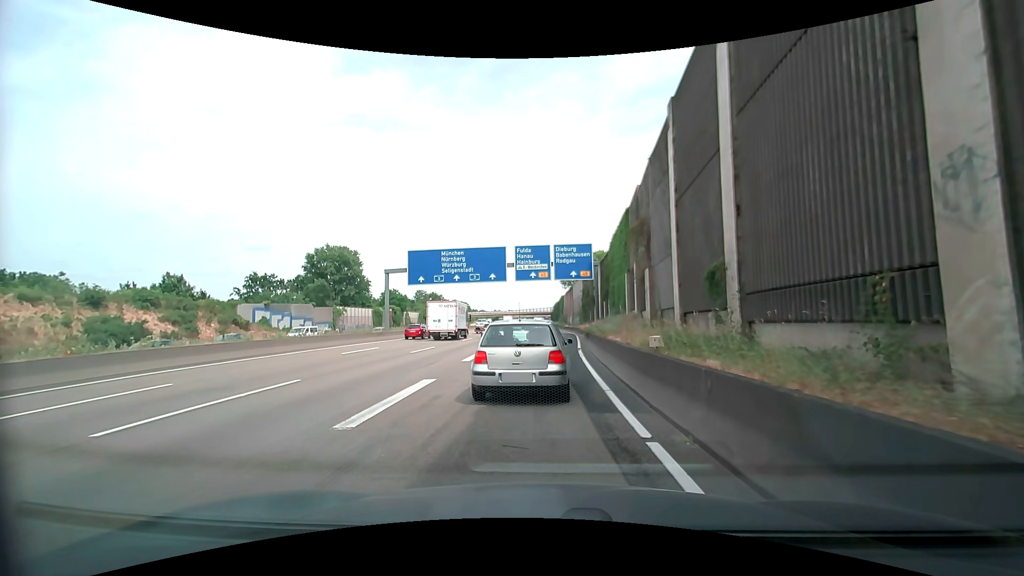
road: motorway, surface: asphalt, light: Day
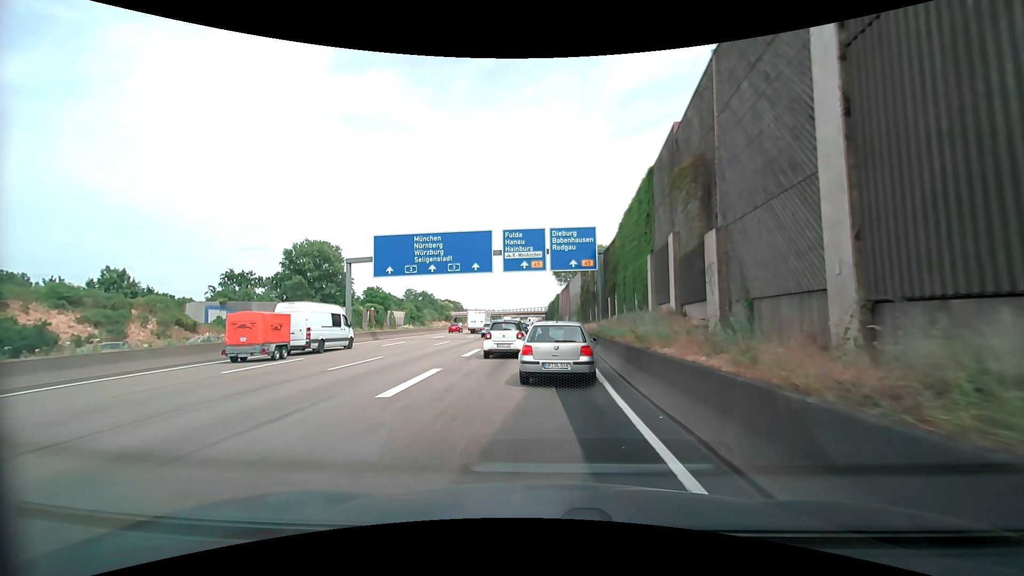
(0.0, +9.4) m; +1°
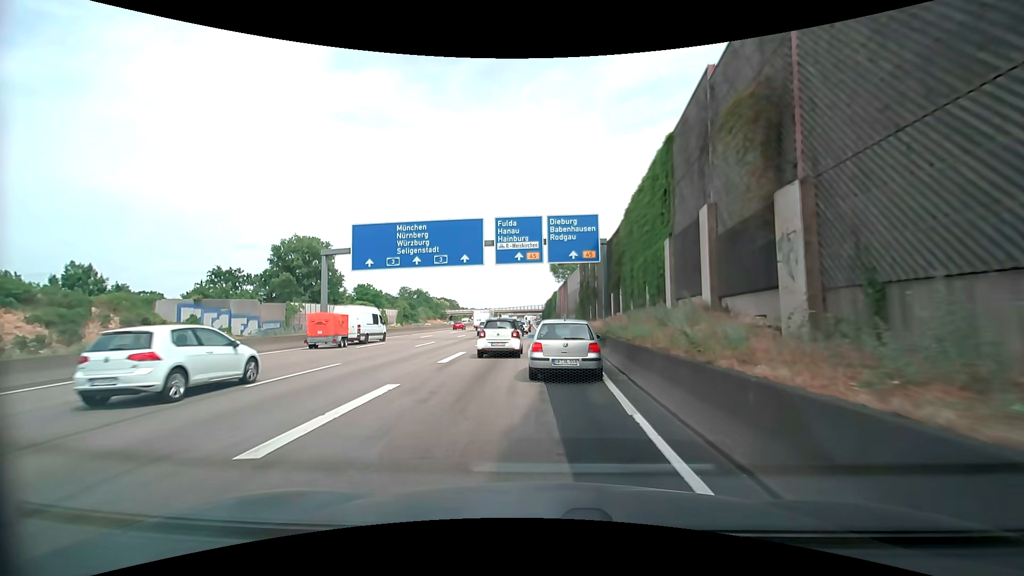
(0.0, +4.4) m; +1°
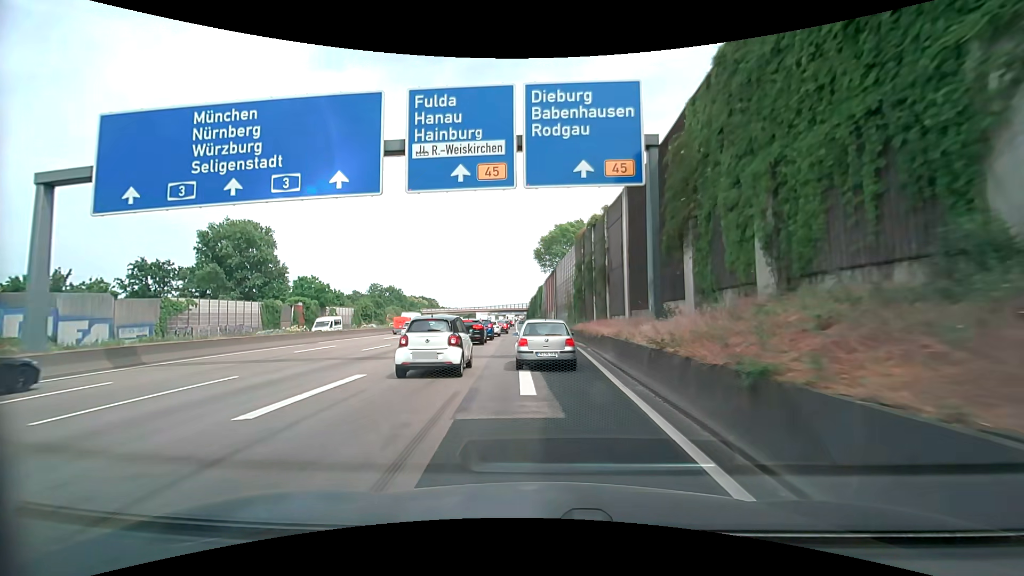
(-0.1, +21.9) m; 0°
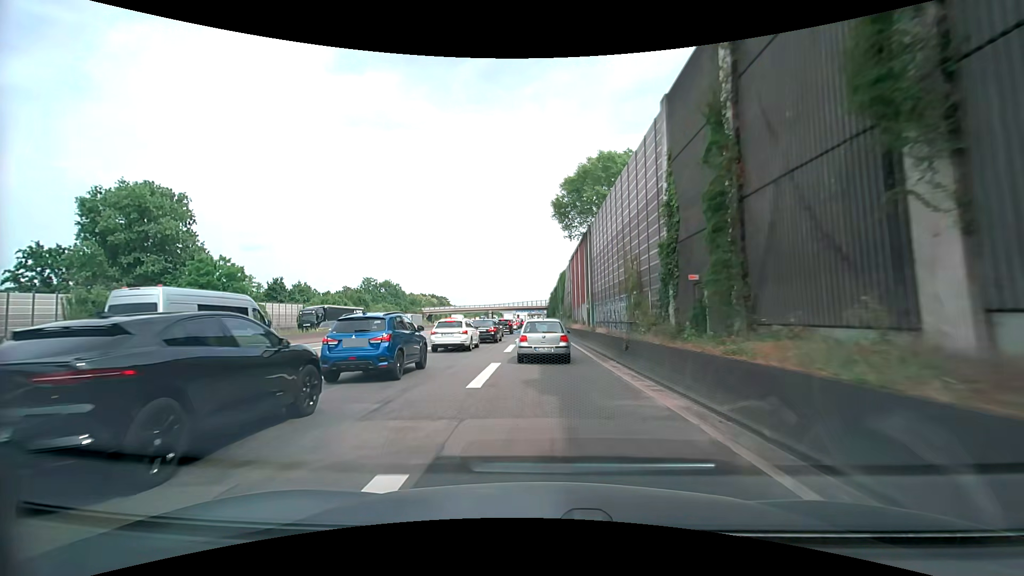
(-0.1, +35.1) m; -2°
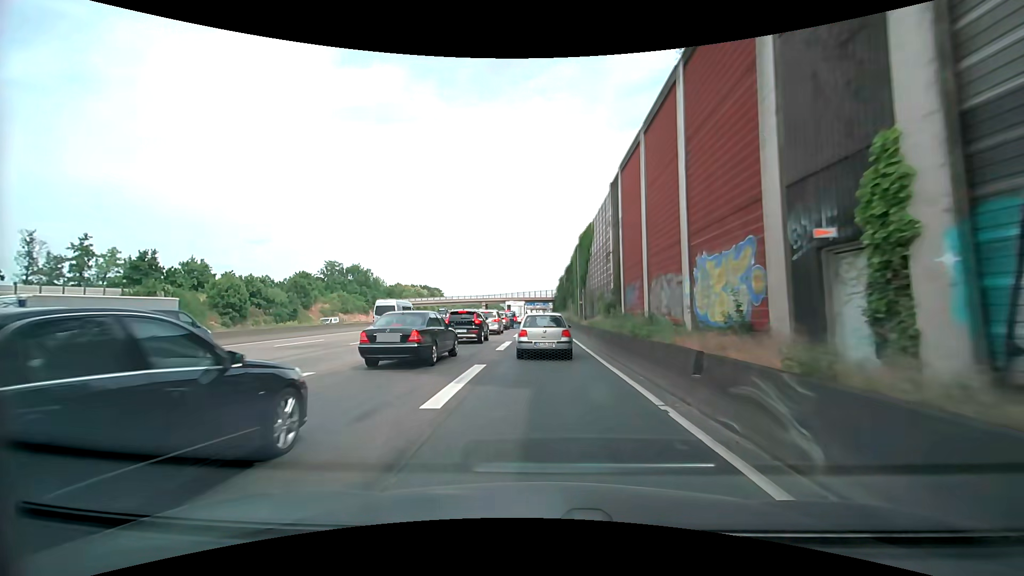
(-0.4, +38.4) m; -1°
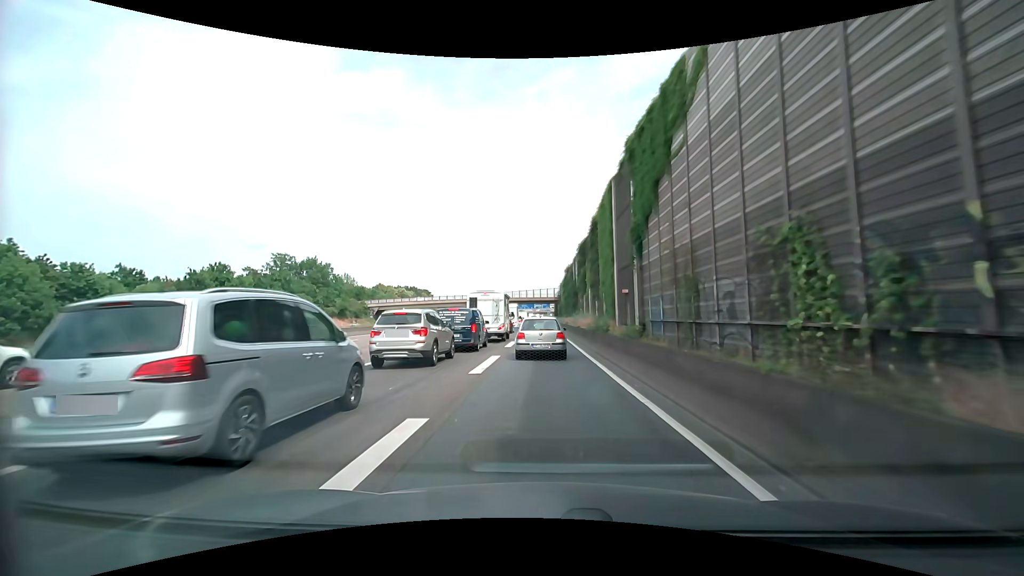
(0.0, +30.2) m; 0°
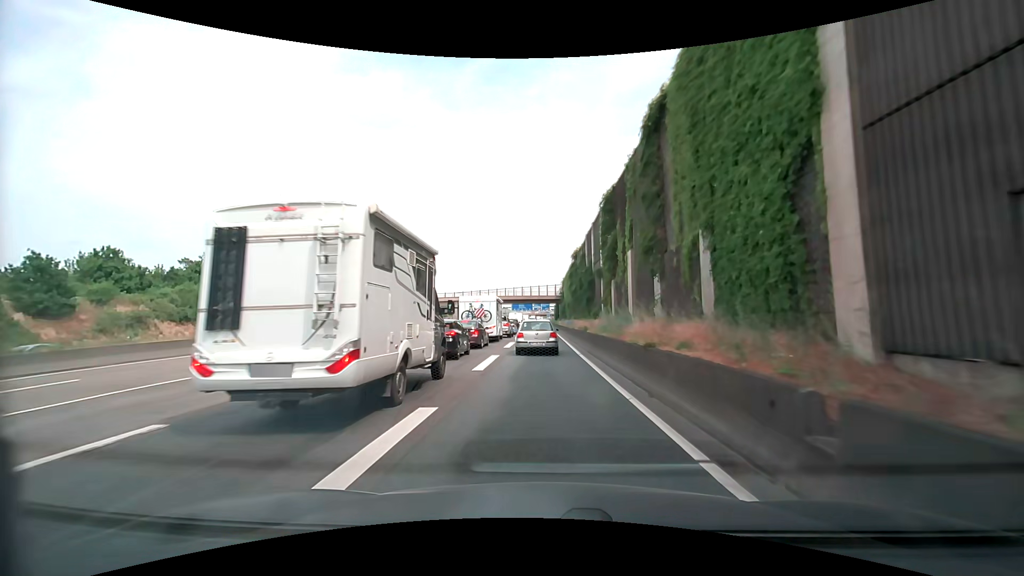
(-0.1, +22.3) m; 0°
(0, +10) (0, +20) (0, +30) (0, +40) (-1, +50) (-1, +60) (-1, +70) (-1, +80) (-1, +90) (-1, +100) m
